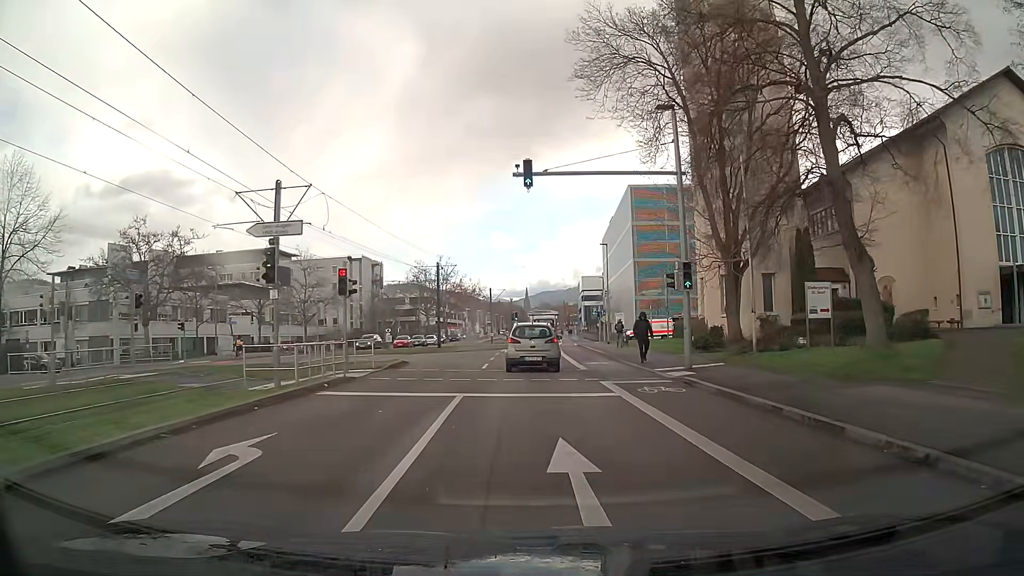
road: secondary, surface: asphalt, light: Day
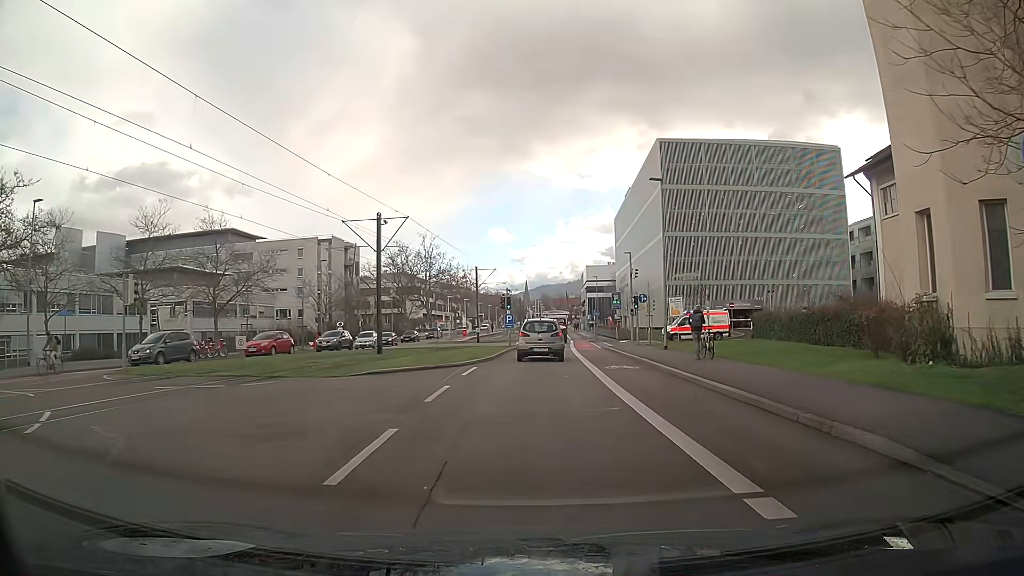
(0.0, +23.5) m; 0°
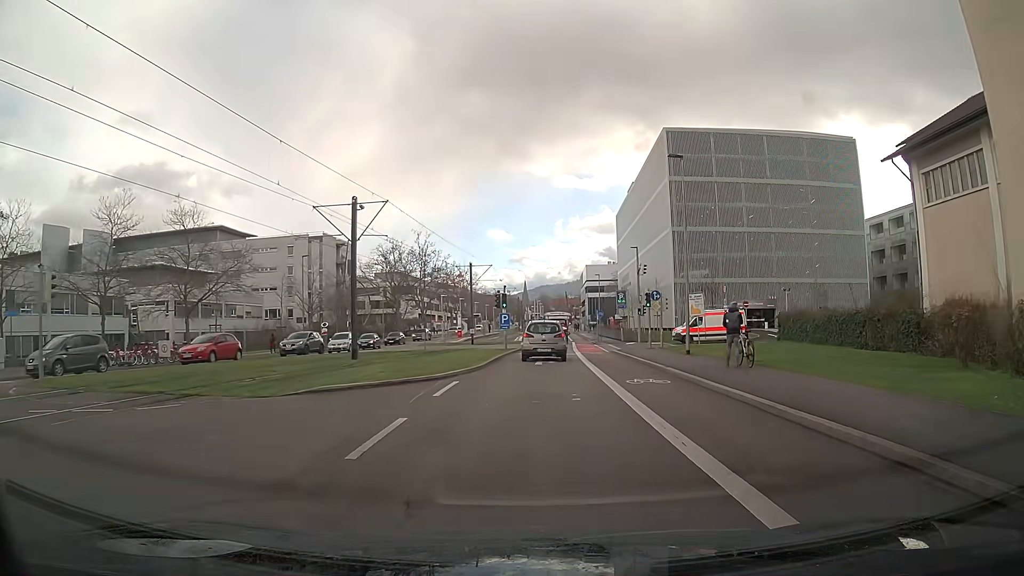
(0.0, +4.9) m; 0°
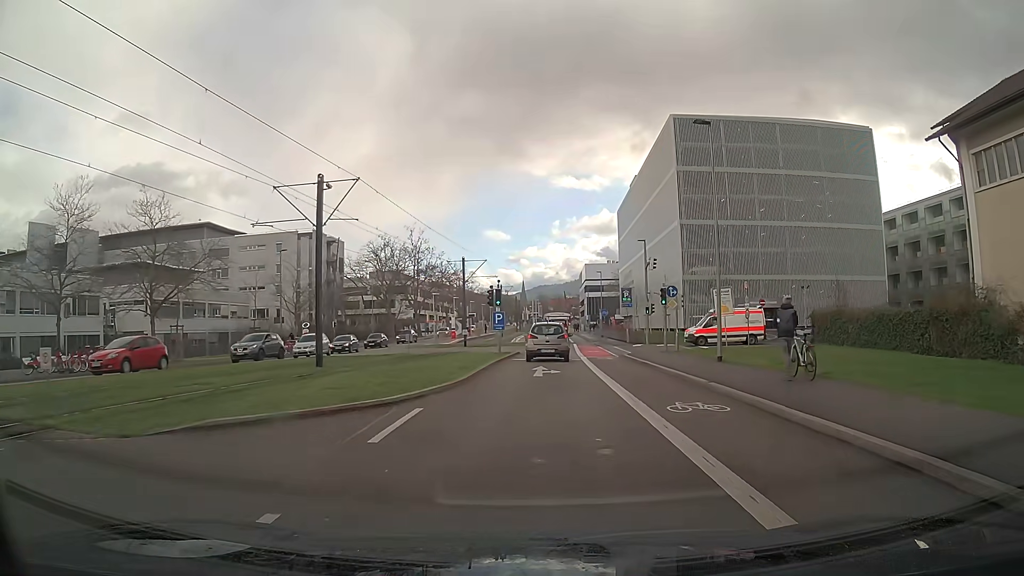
(0.0, +5.0) m; 0°
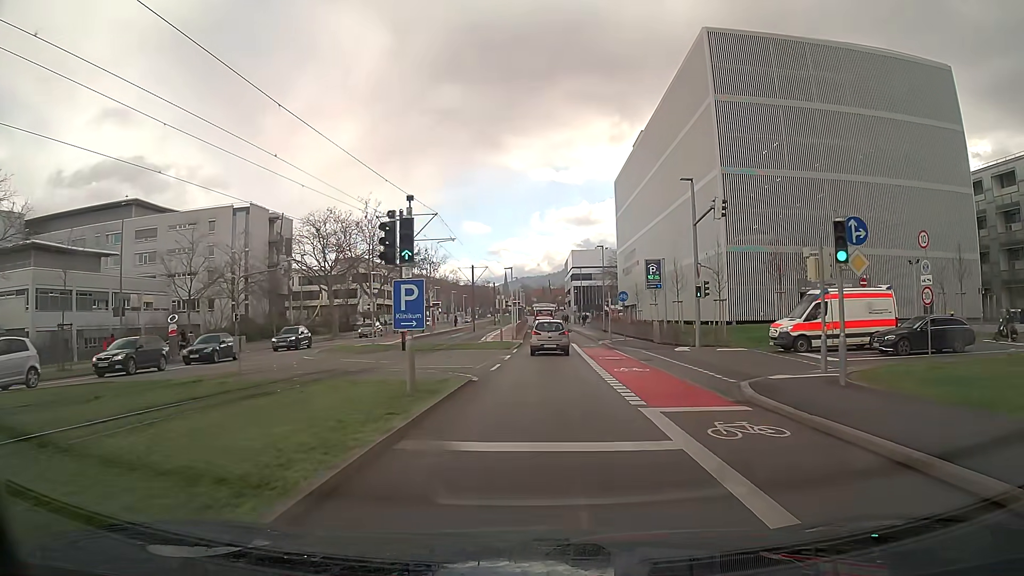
(+0.3, +20.9) m; +2°
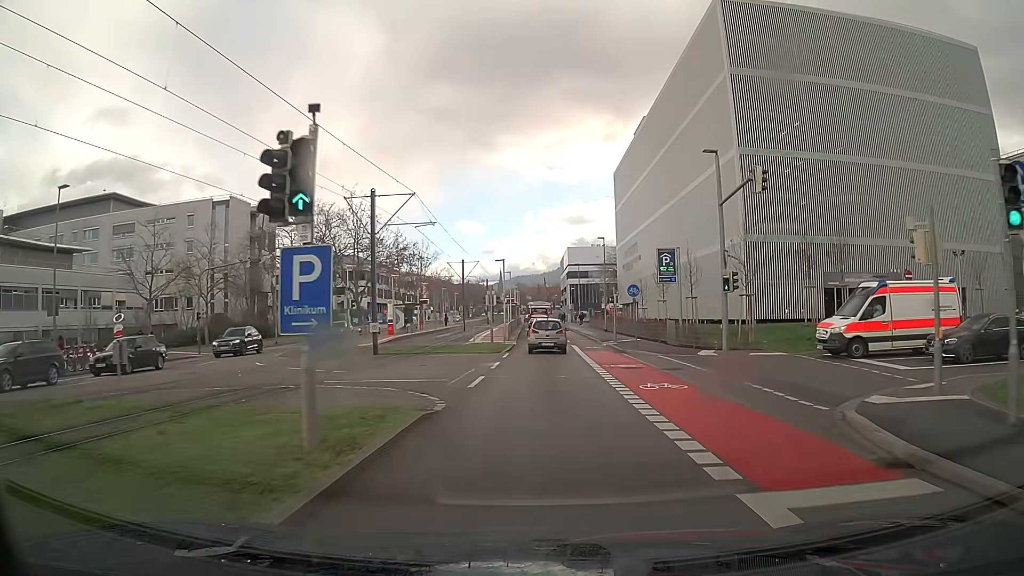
(0.0, +5.5) m; 0°
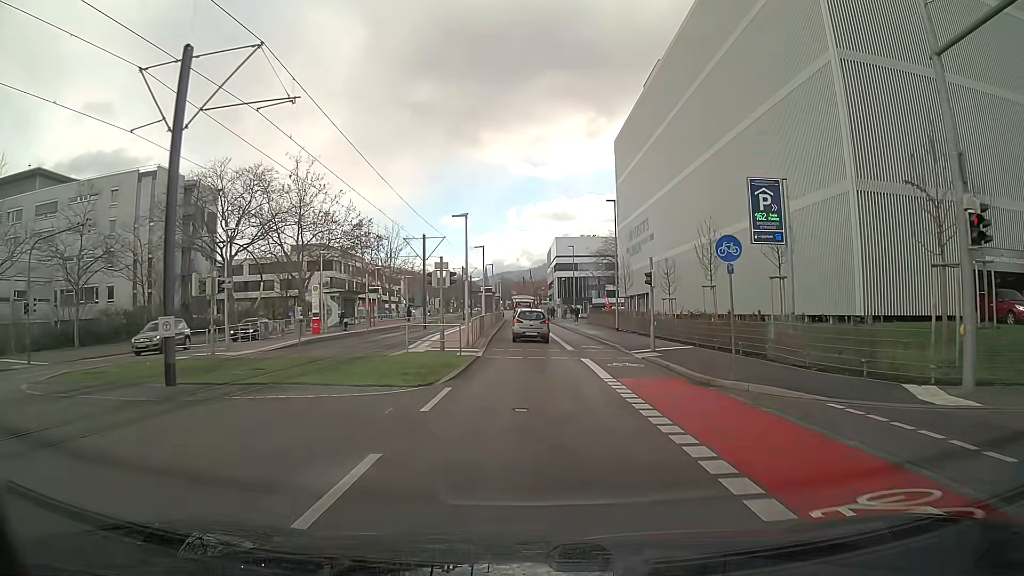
(+0.1, +17.0) m; +1°
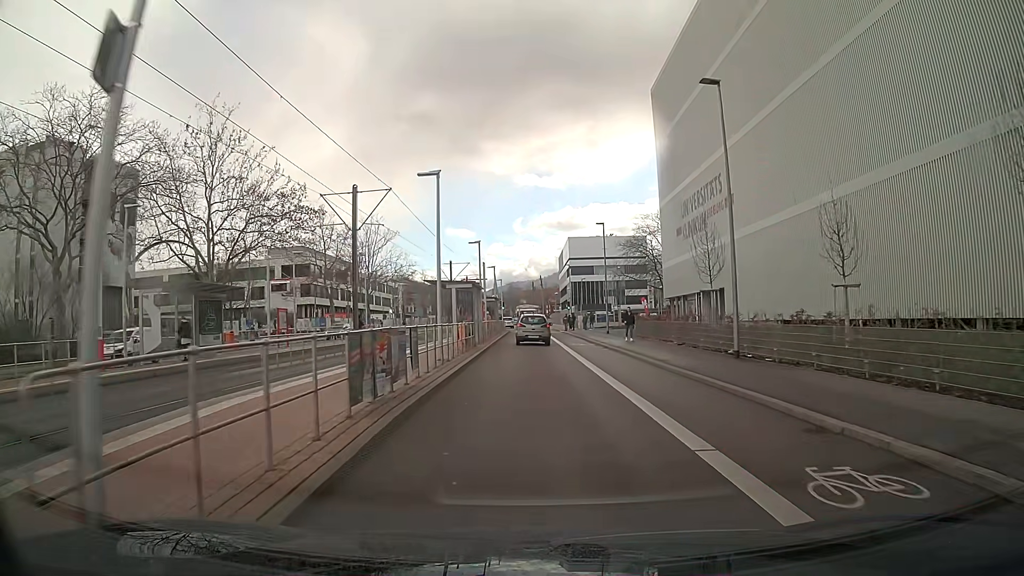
(-0.1, +23.4) m; -1°
(0, +10) (0, +20) (0, +30) (0, +40) (0, +50) (0, +60) (-1, +70) (-1, +80) (-1, +90) (-2, +100) m
